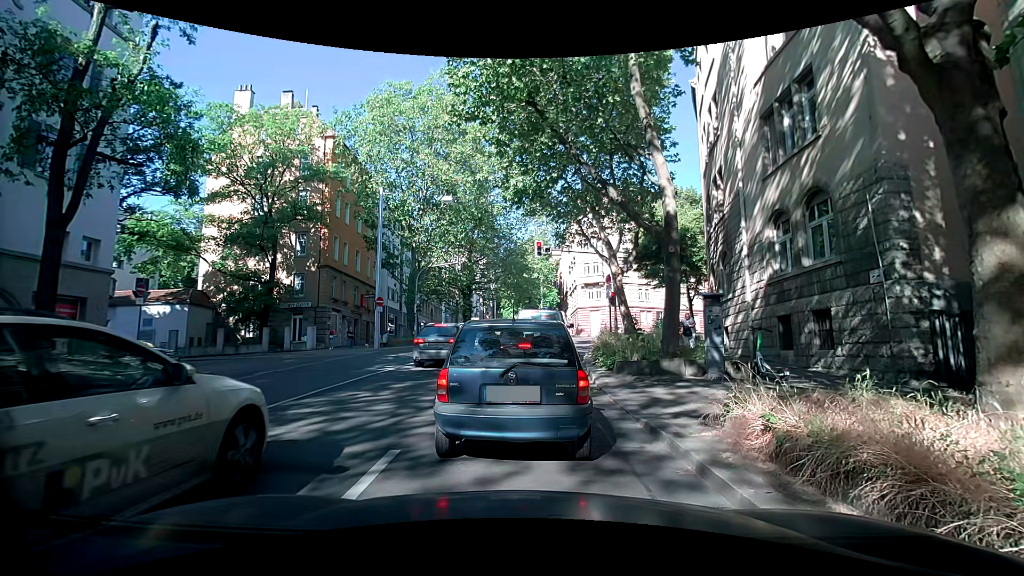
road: secondary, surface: asphalt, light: Day
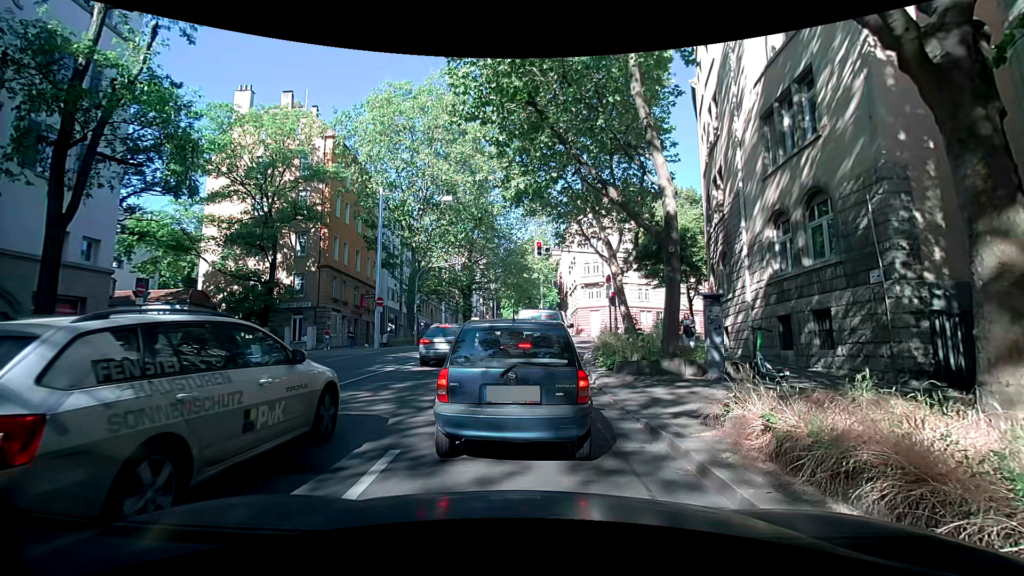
(0.0, 0.0) m; 0°
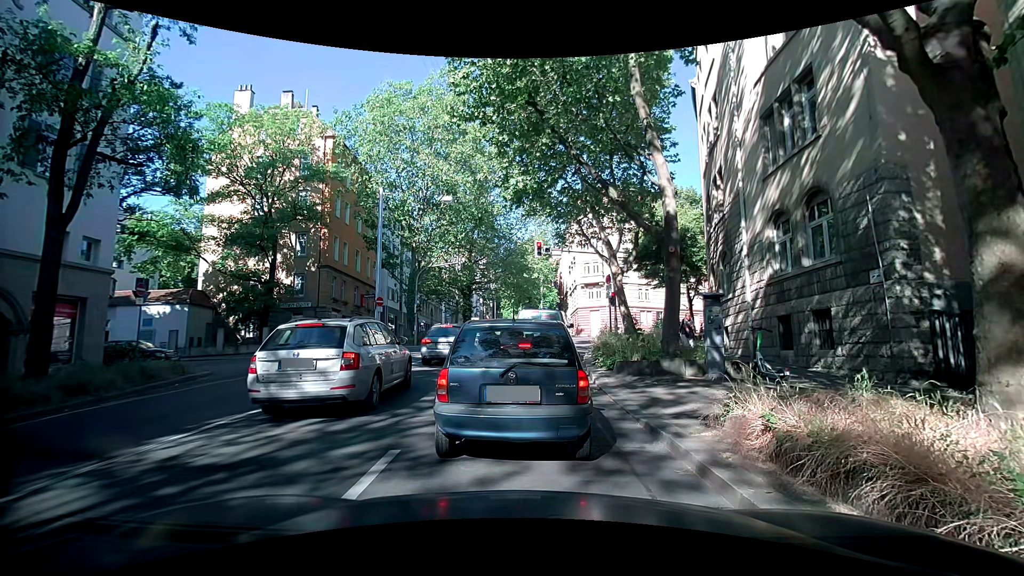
(0.0, 0.0) m; 0°
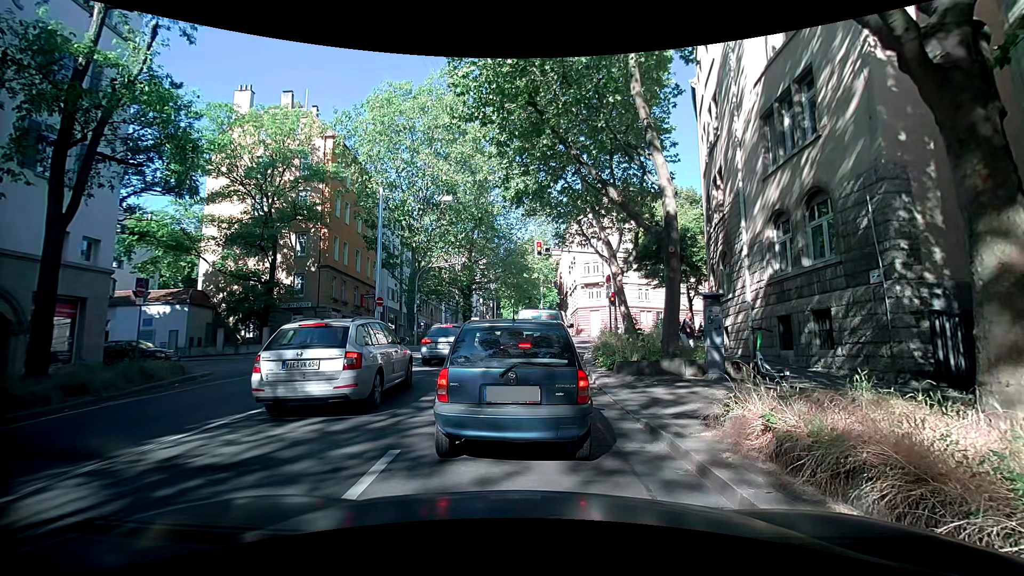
(0.0, 0.0) m; 0°
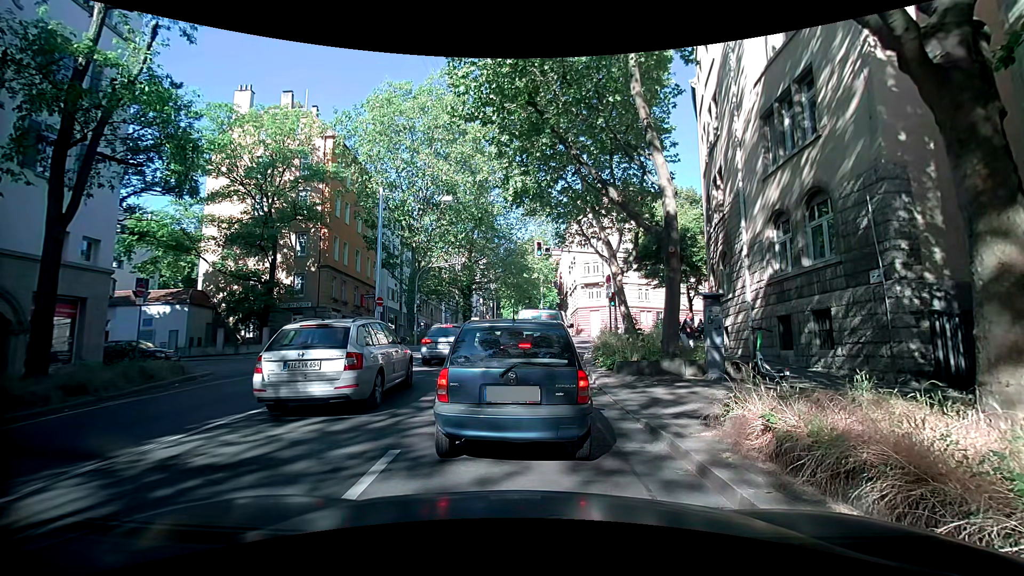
(0.0, 0.0) m; 0°
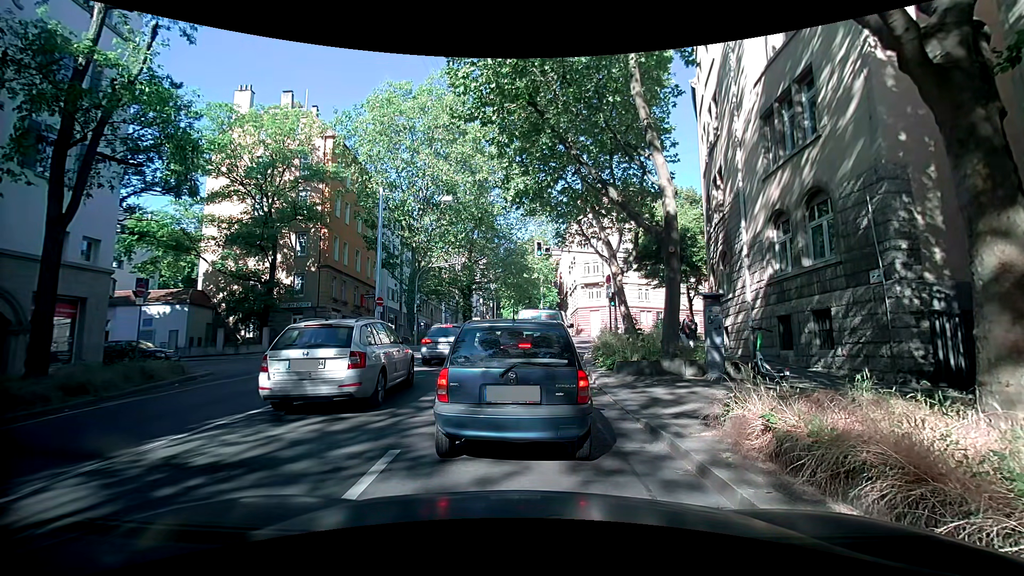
(0.0, 0.0) m; 0°
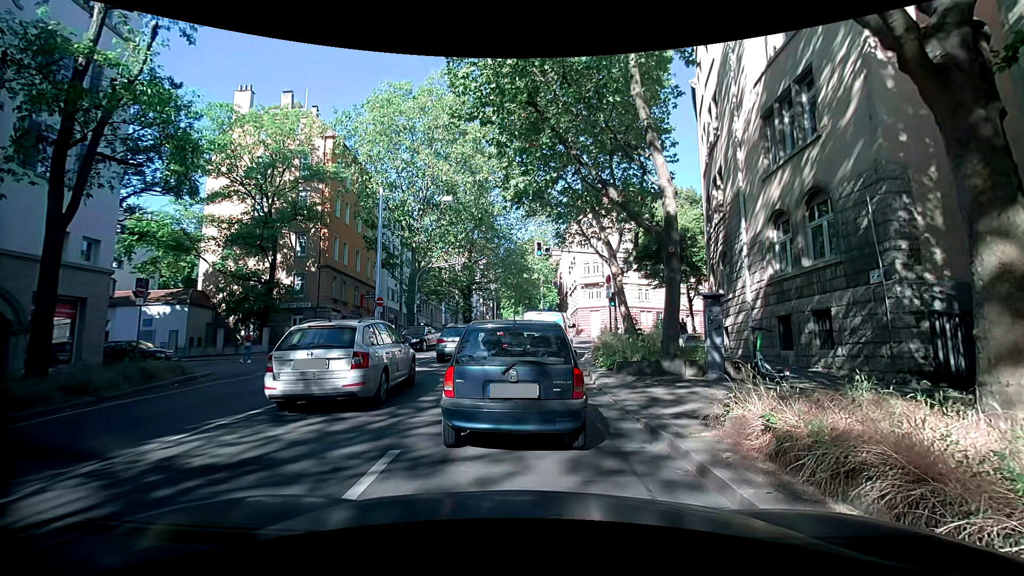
(0.0, 0.0) m; 0°
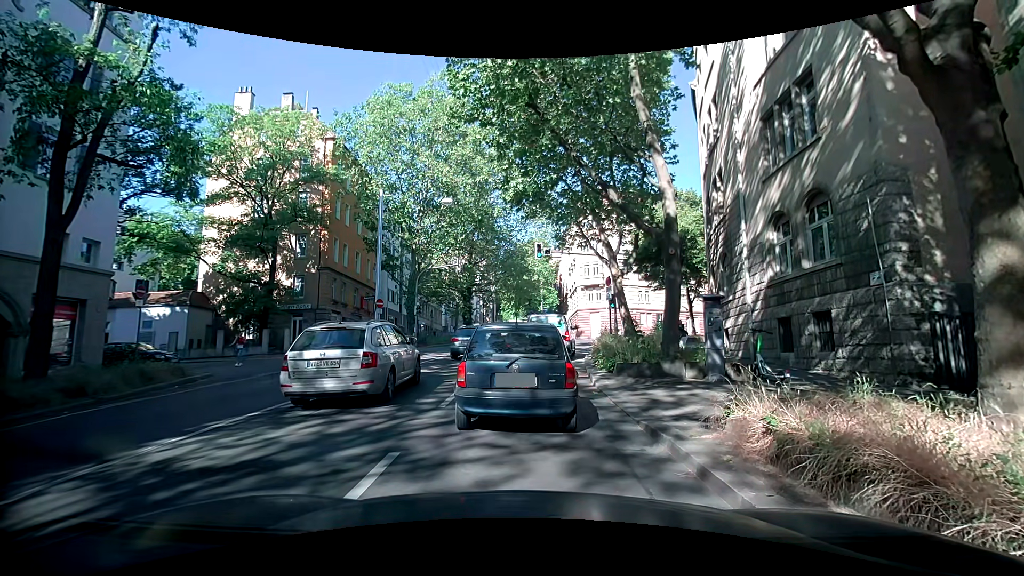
(0.0, 0.0) m; 0°
